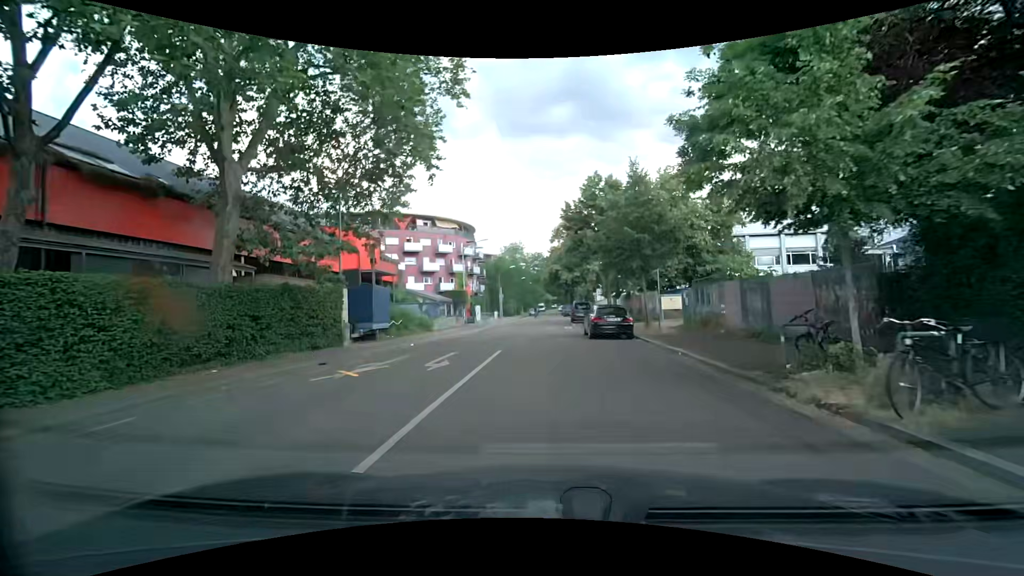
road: residential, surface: asphalt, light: Day
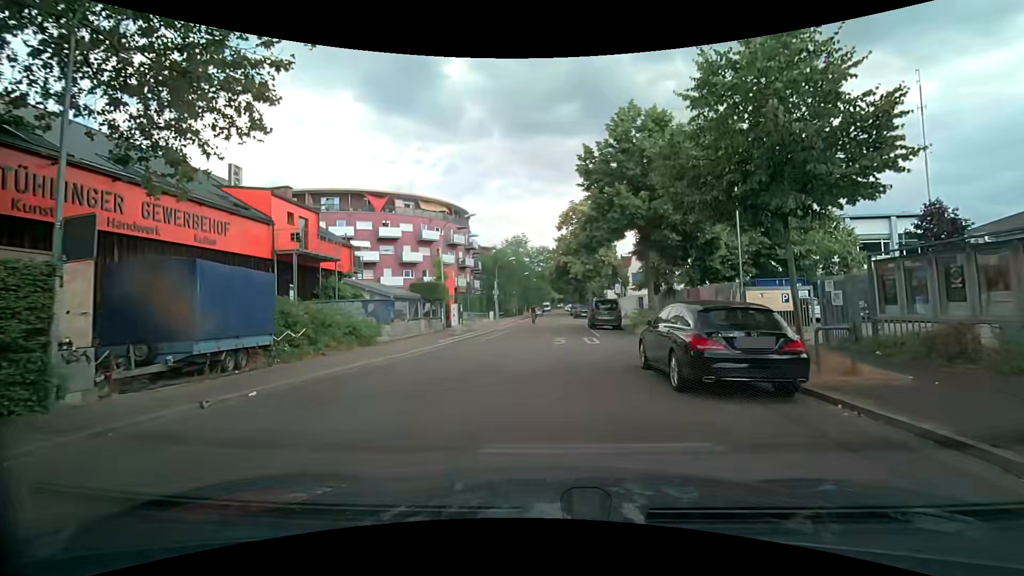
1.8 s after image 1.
(-0.1, +12.7) m; 0°
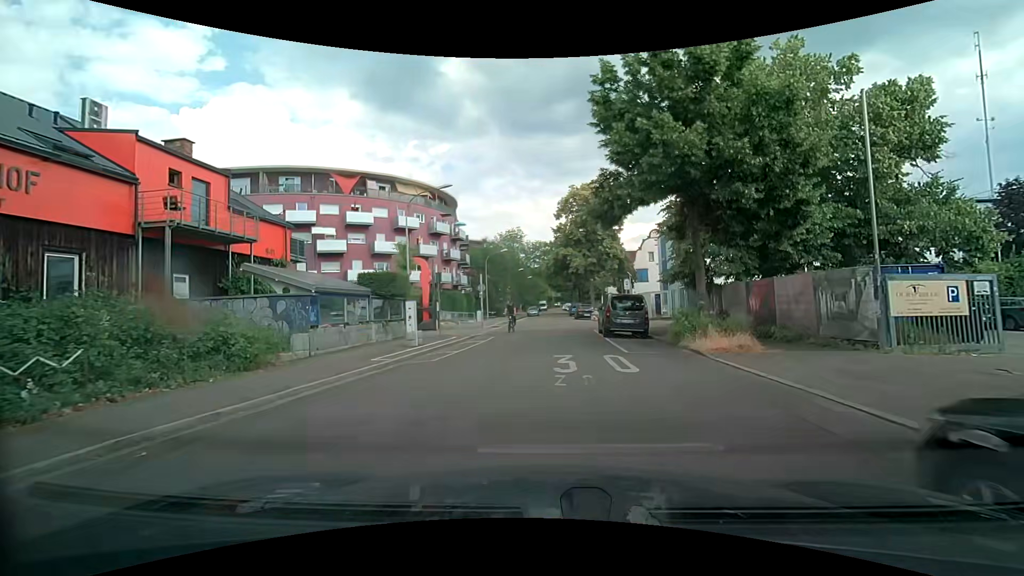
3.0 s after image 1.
(0.0, +8.3) m; -1°
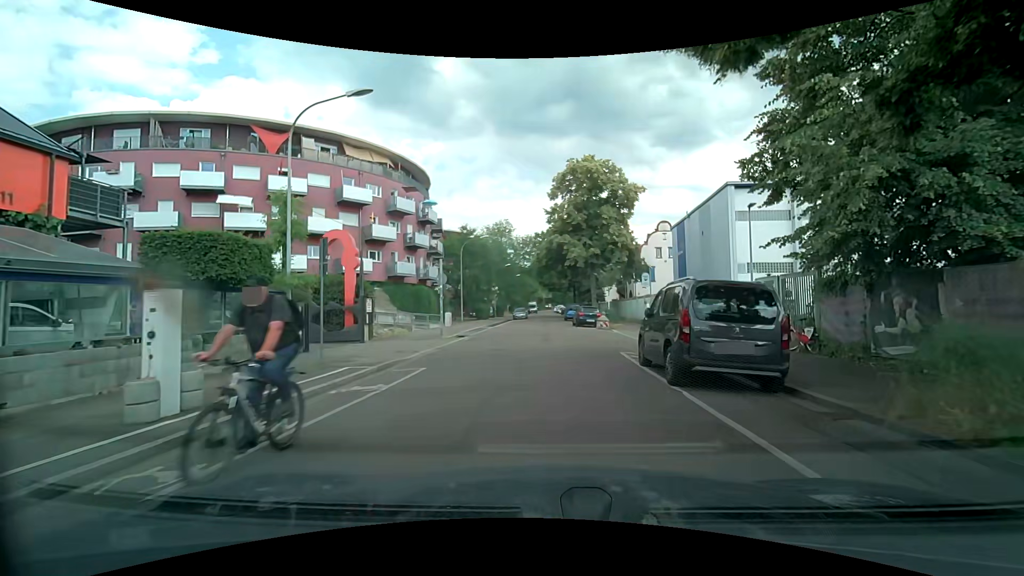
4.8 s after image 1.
(+0.3, +12.2) m; +2°
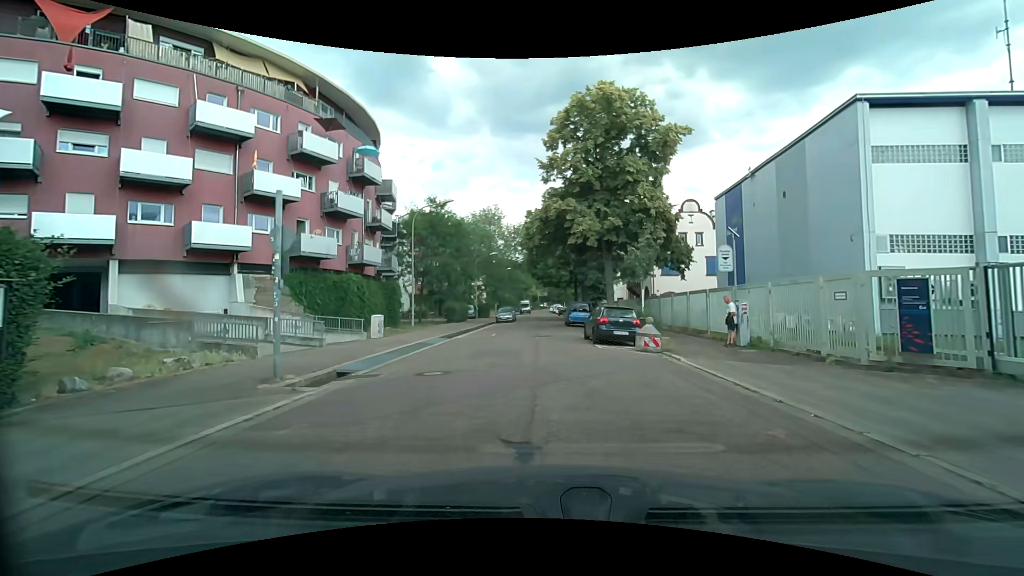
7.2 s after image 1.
(+0.2, +15.7) m; +1°
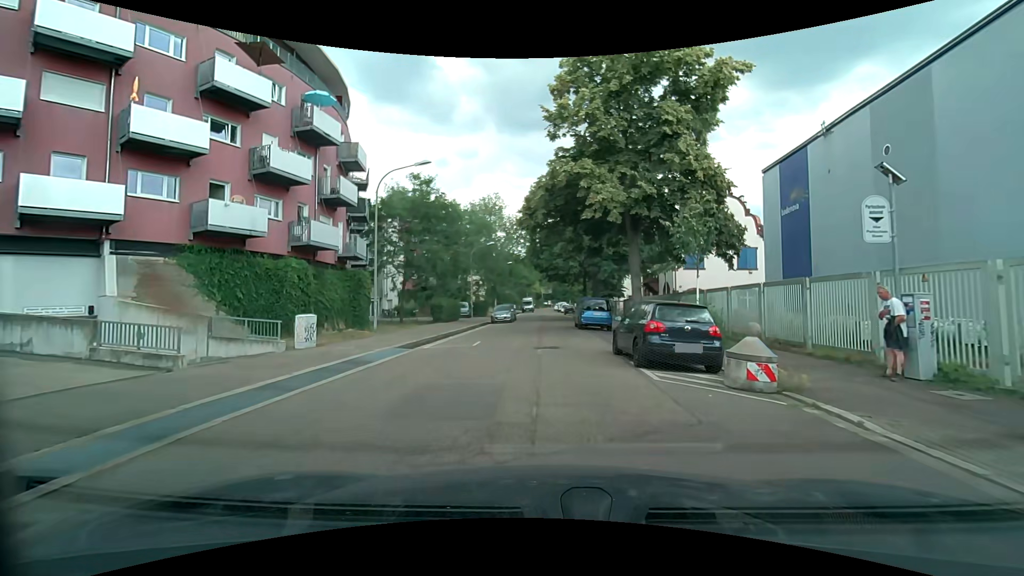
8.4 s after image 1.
(0.0, +7.8) m; -1°
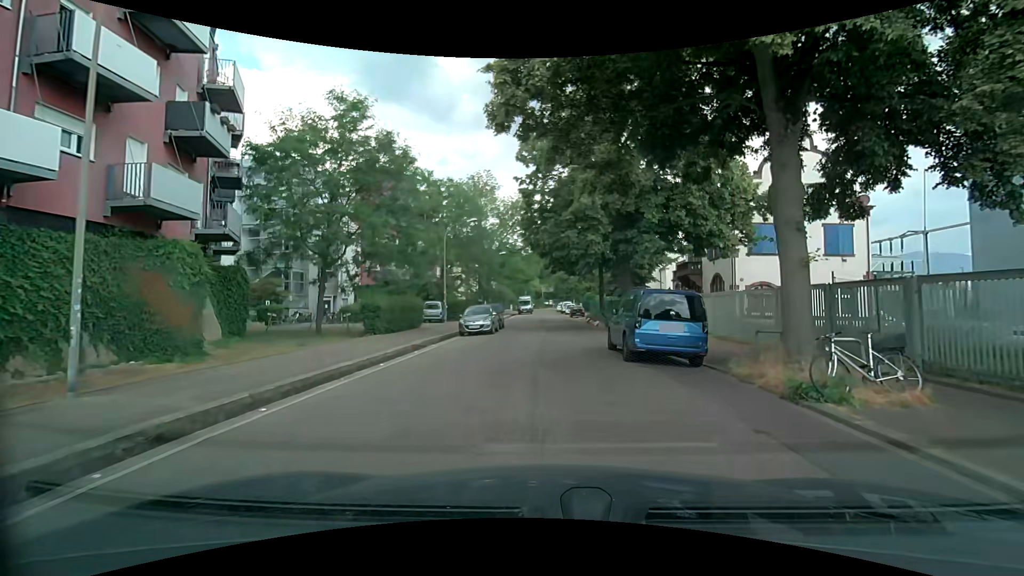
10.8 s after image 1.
(+0.1, +15.4) m; 0°
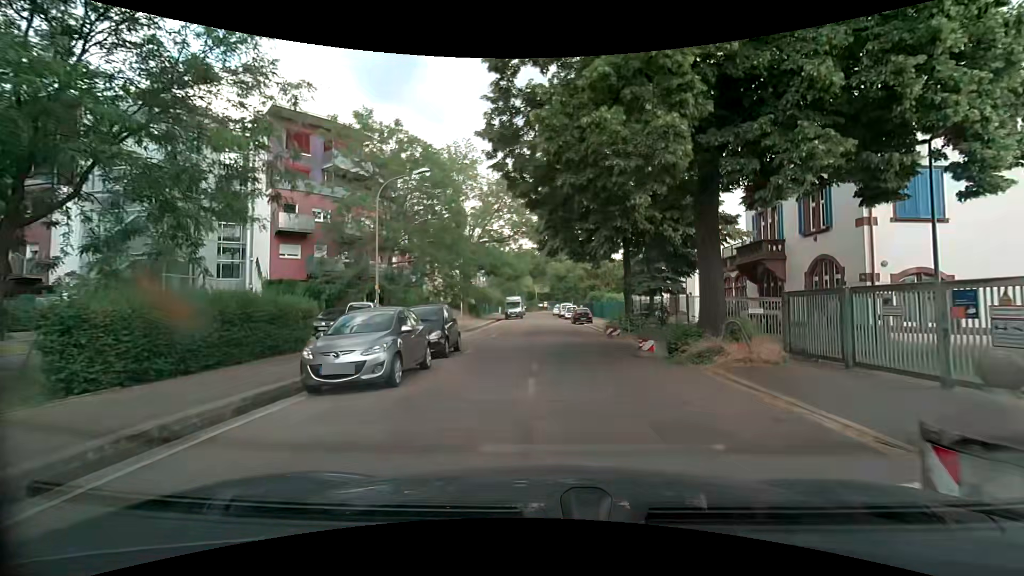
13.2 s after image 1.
(+0.1, +15.3) m; +1°
